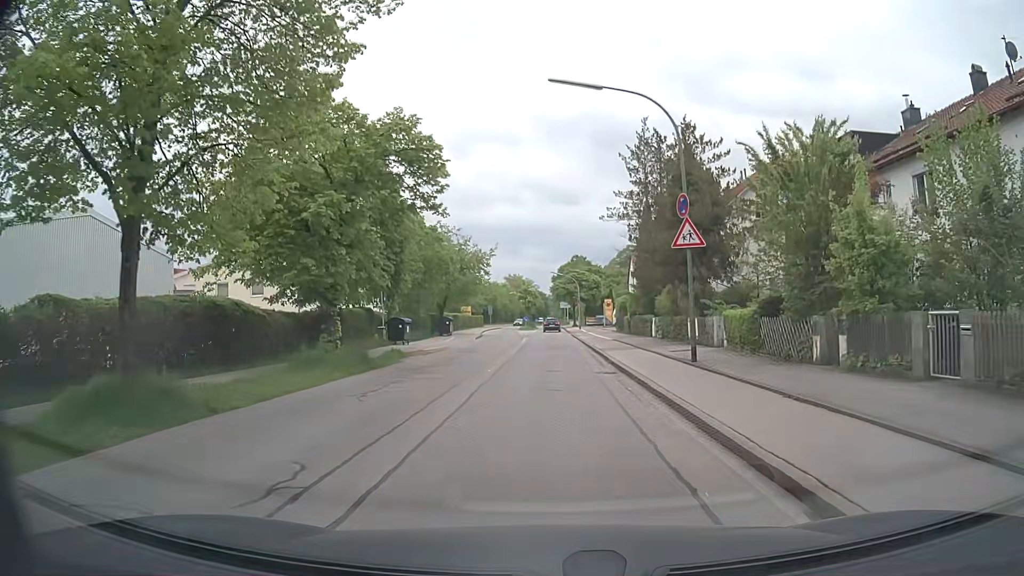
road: tertiary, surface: asphalt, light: Day
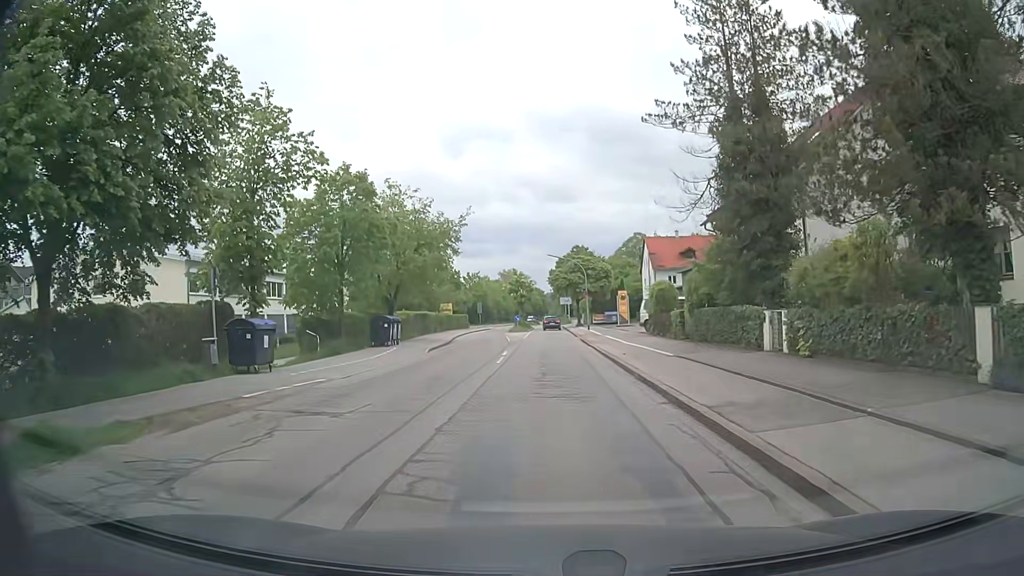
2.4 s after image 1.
(+0.1, +18.5) m; 0°
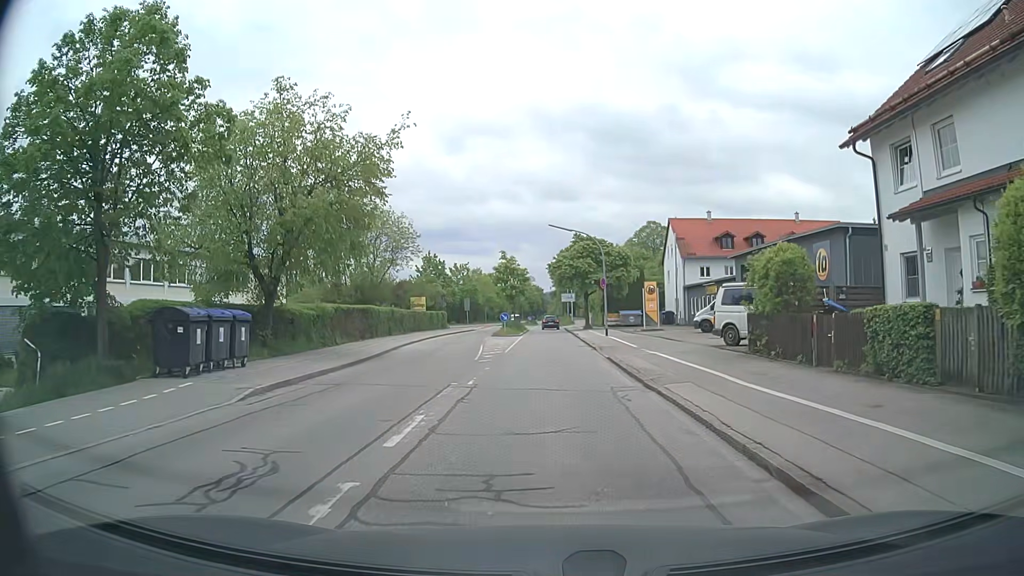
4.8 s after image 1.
(-0.1, +18.1) m; +1°
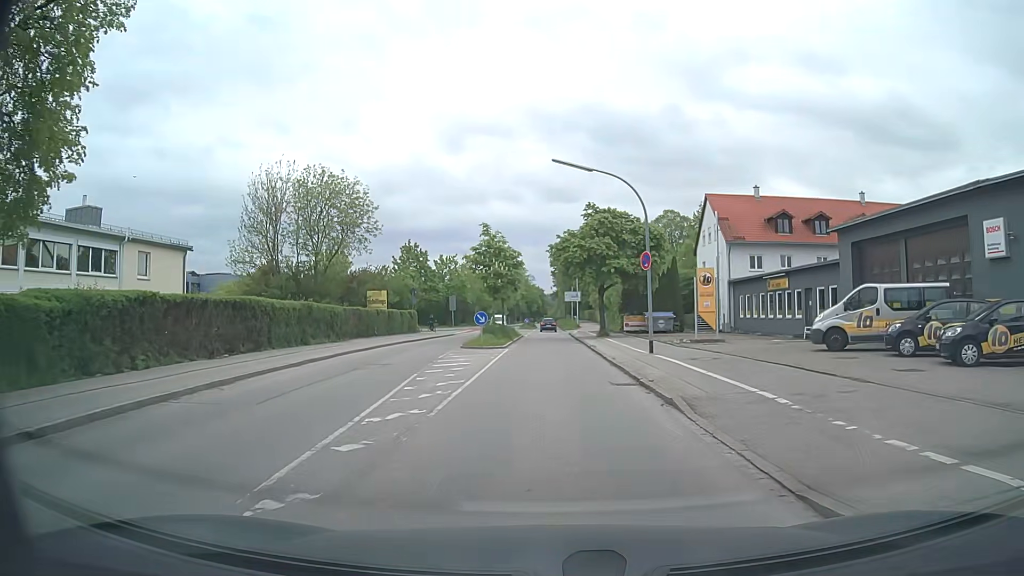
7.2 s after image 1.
(-0.2, +16.6) m; 0°
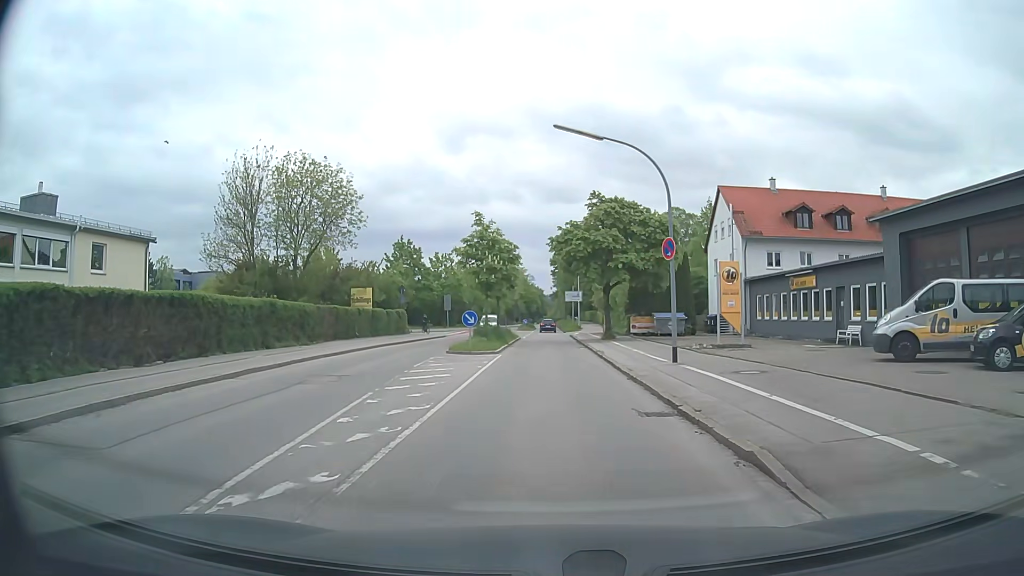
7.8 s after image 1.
(0.0, +4.2) m; -1°
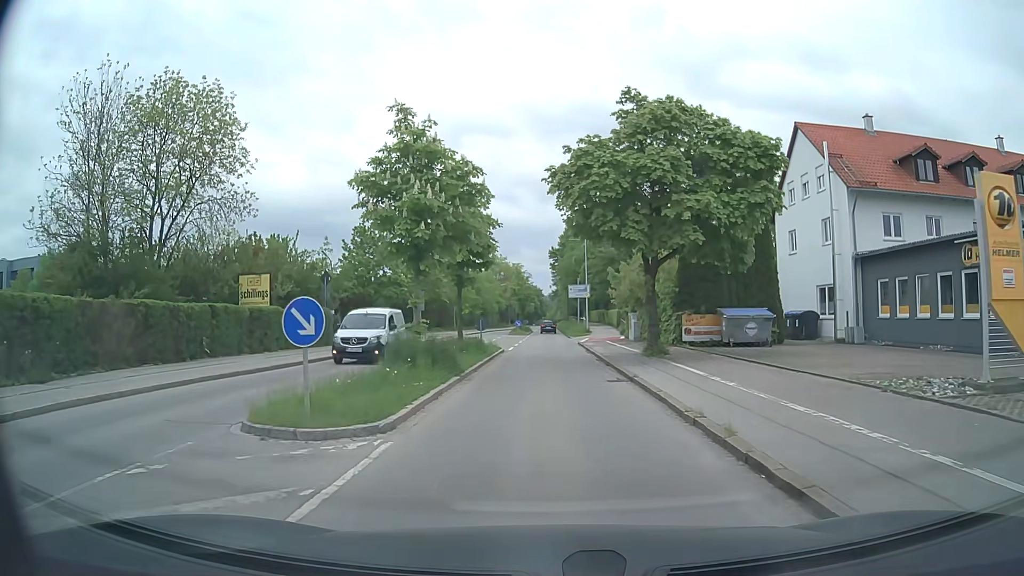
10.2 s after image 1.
(+0.3, +17.8) m; +1°
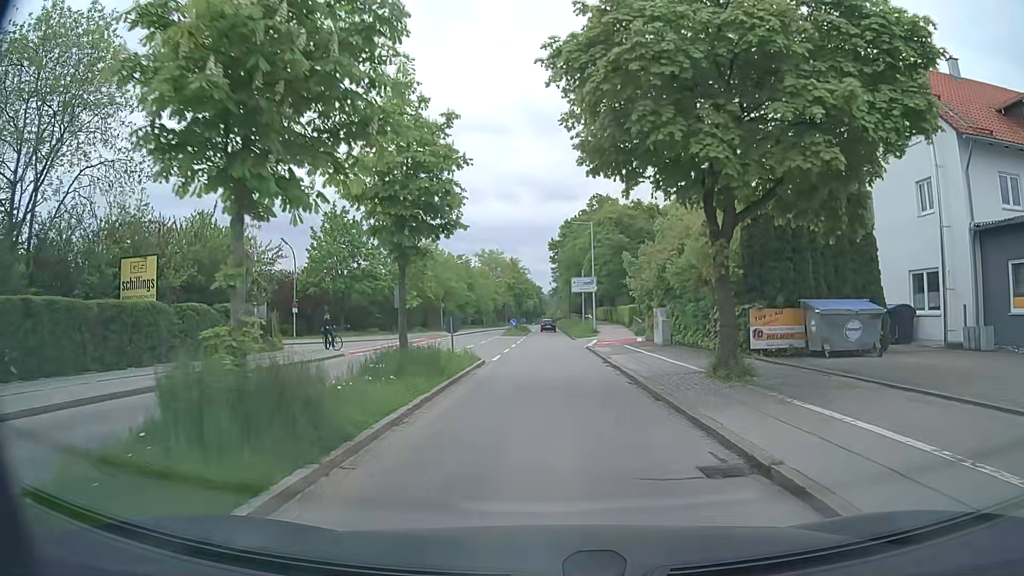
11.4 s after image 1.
(0.0, +9.4) m; 0°
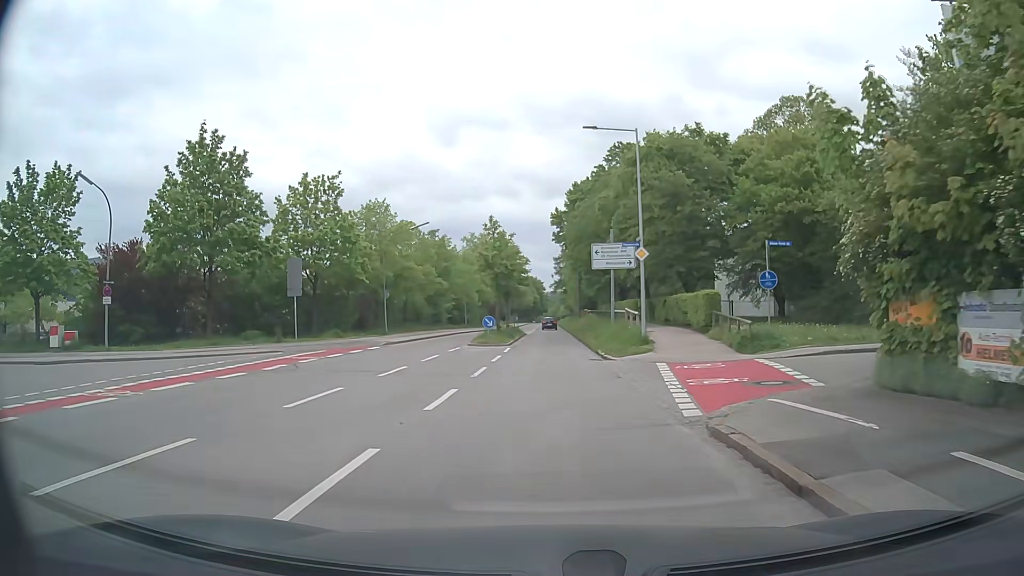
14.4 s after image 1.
(+0.1, +25.1) m; 0°
(0, +10) (0, +20) (0, +30) (+1, +40) (+1, +50) (+1, +60) (+1, +70) (+1, +80) (+1, +90) (+1, +100) m
